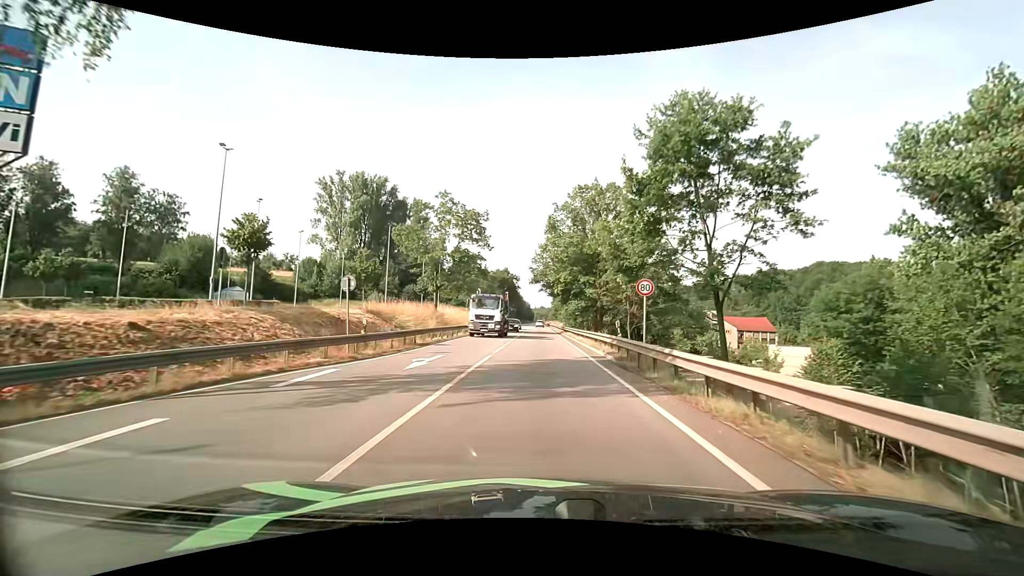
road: primary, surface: asphalt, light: Day
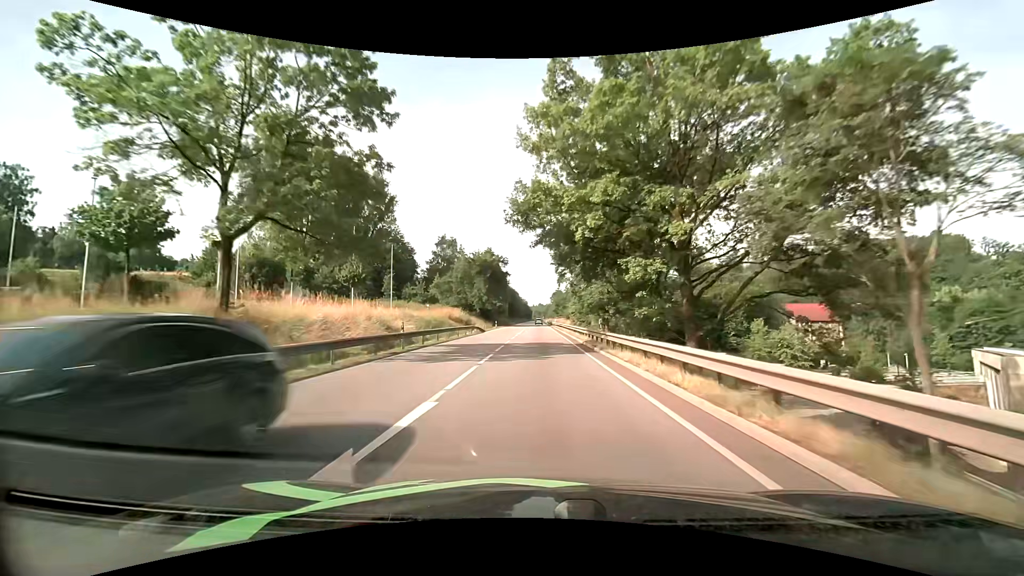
(+0.2, +35.3) m; 0°
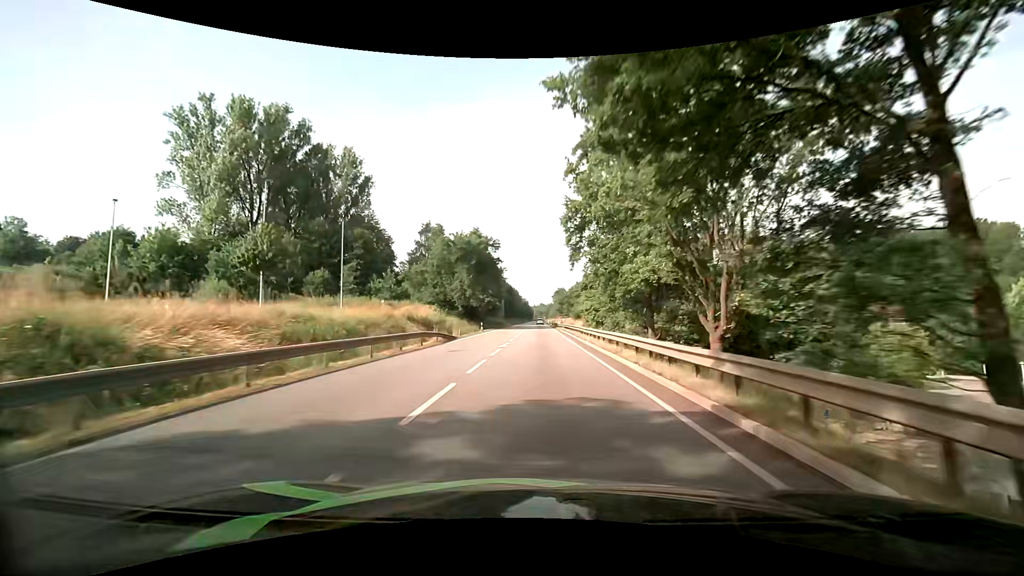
(-0.1, +21.0) m; 0°
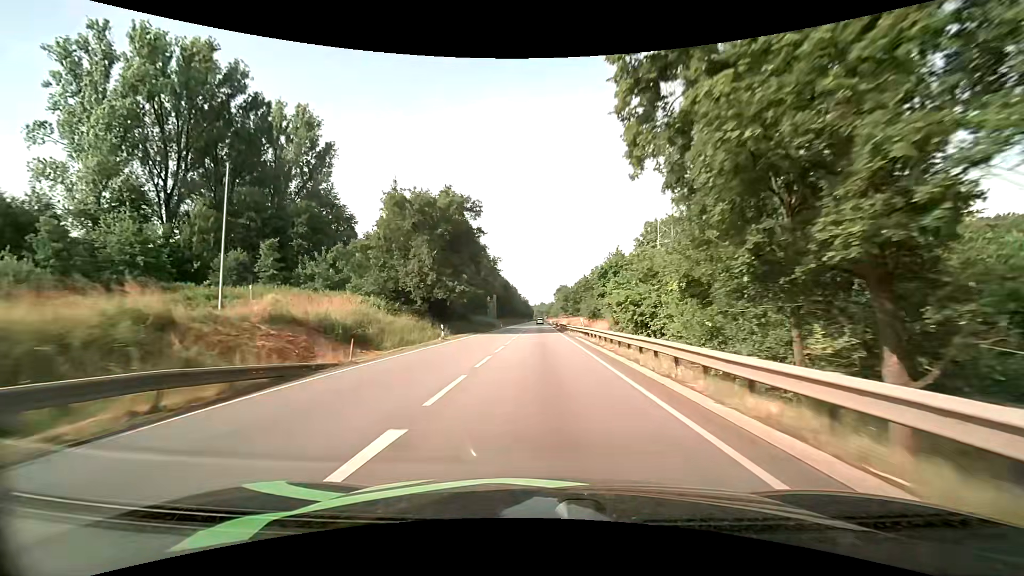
(+0.1, +23.0) m; 0°
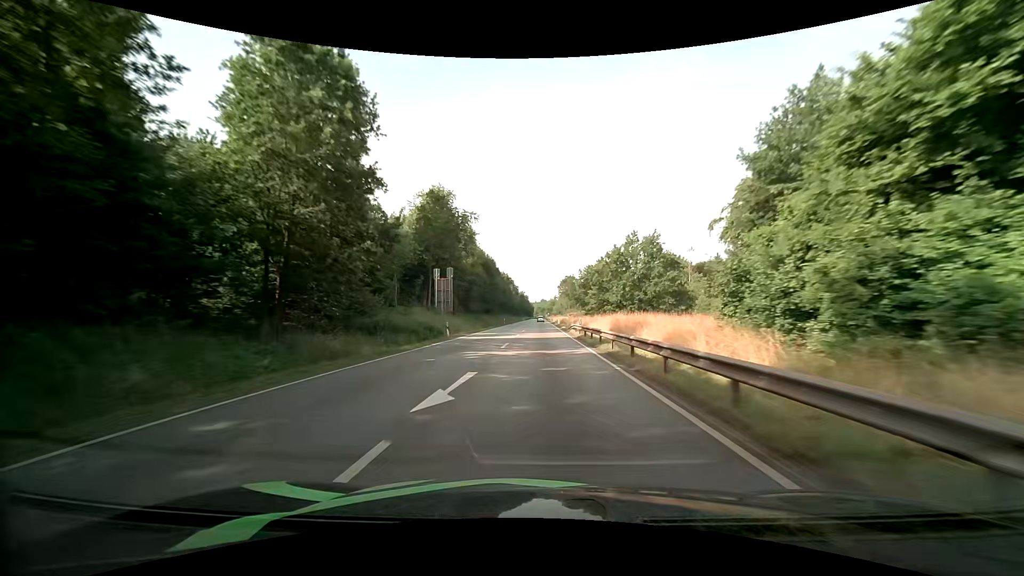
(0.0, +48.6) m; 0°
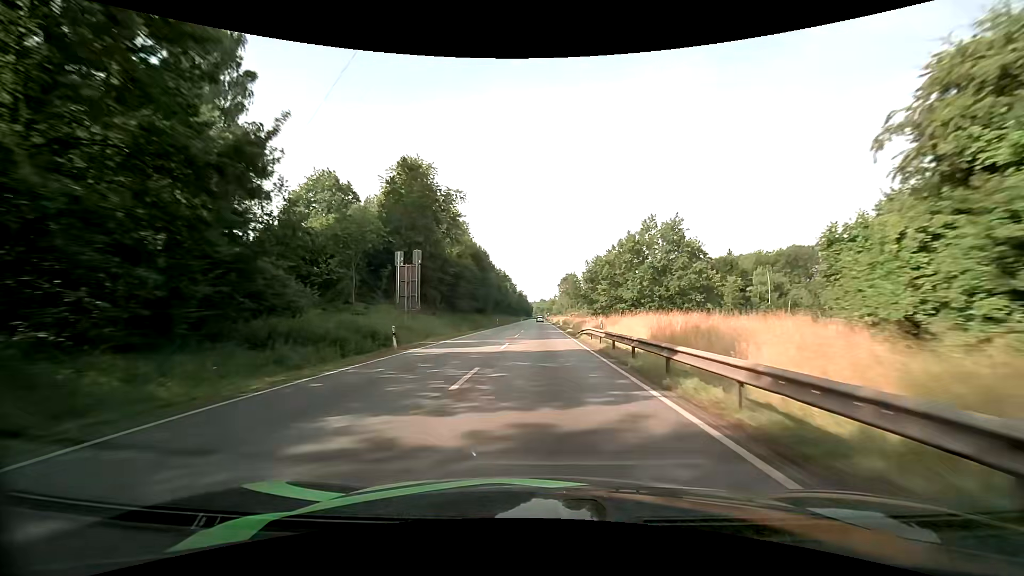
(0.0, +12.2) m; 0°
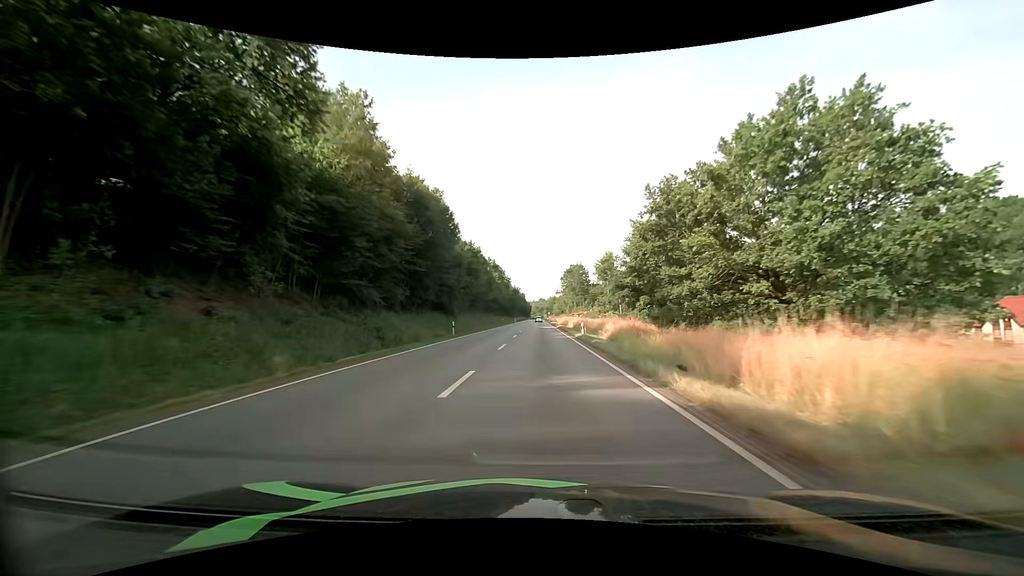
(+0.1, +36.8) m; 0°
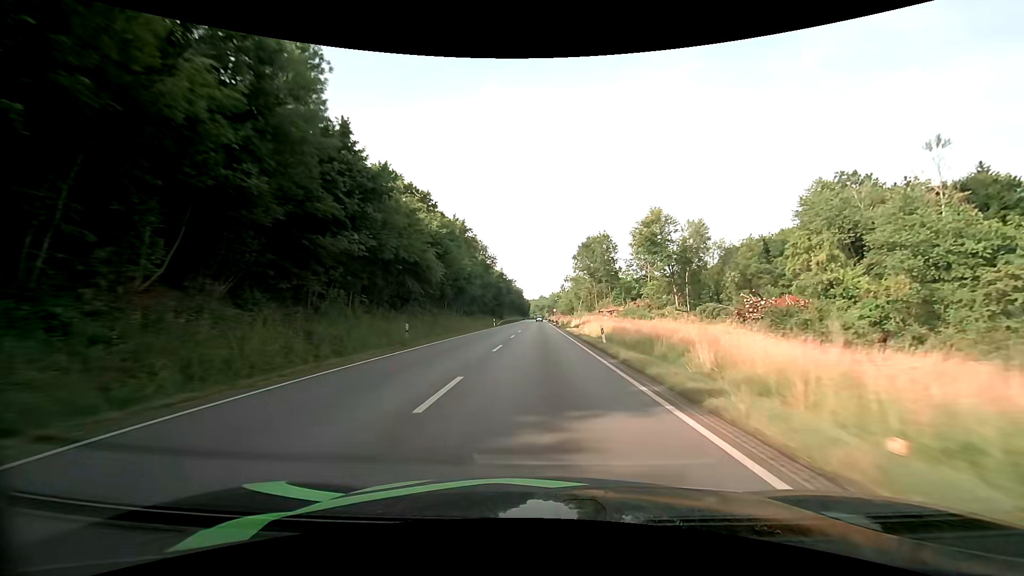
(0.0, +61.4) m; 0°
(0, +10) (0, +20) (0, +30) (0, +40) (0, +50) (0, +60) (0, +70) (0, +80) (0, +90) (0, +100) m
